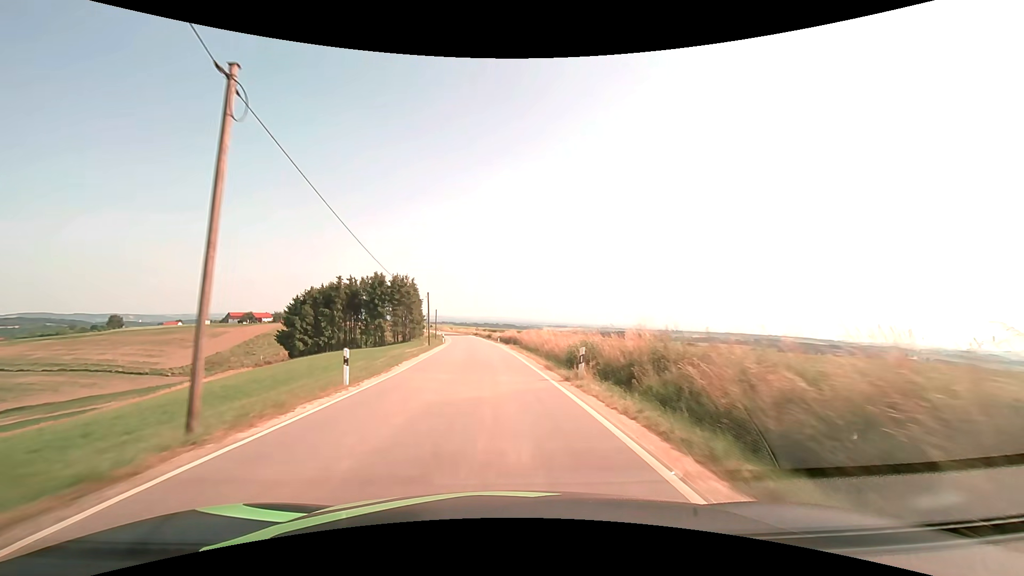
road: tertiary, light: Day
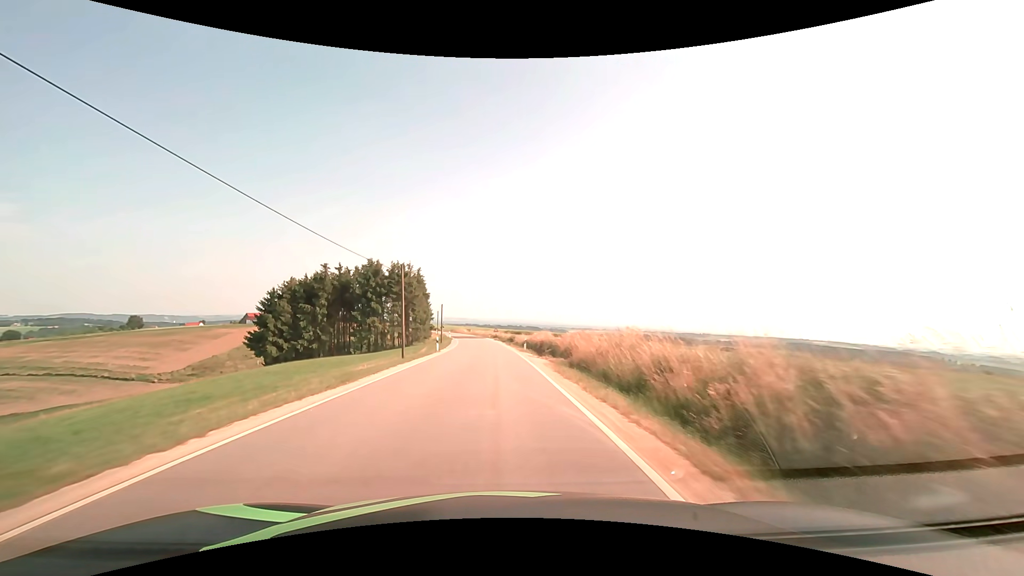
(-0.5, +22.3) m; -2°
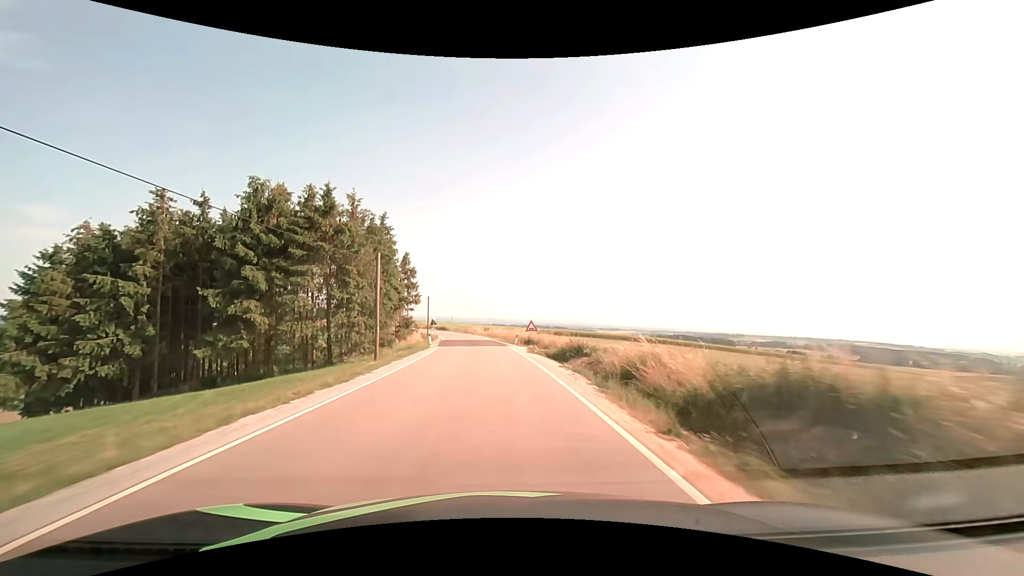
(-1.6, +46.5) m; -3°
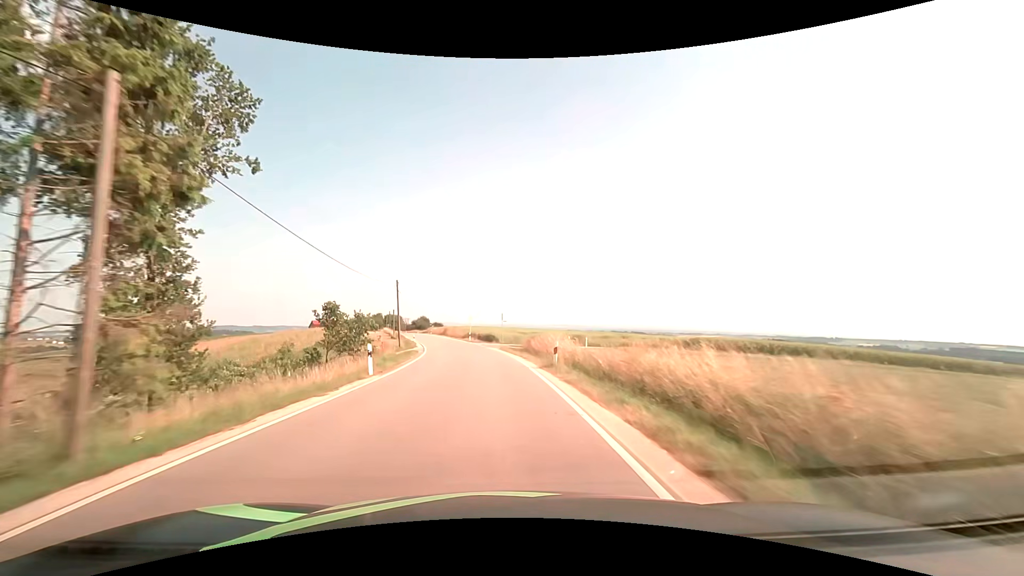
(-3.7, +59.6) m; -8°
(0, +10) (-1, +20) (-2, +30) (-3, +40) (-5, +50) (-7, +59) (-9, +69) (-12, +79) (-14, +89) (-16, +98) m
